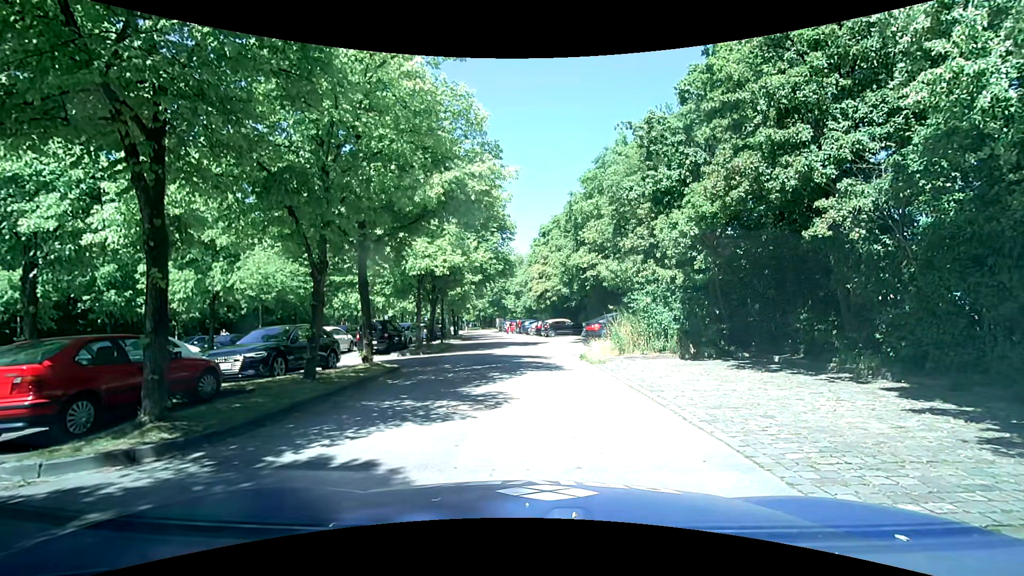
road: residential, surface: asphalt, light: Day
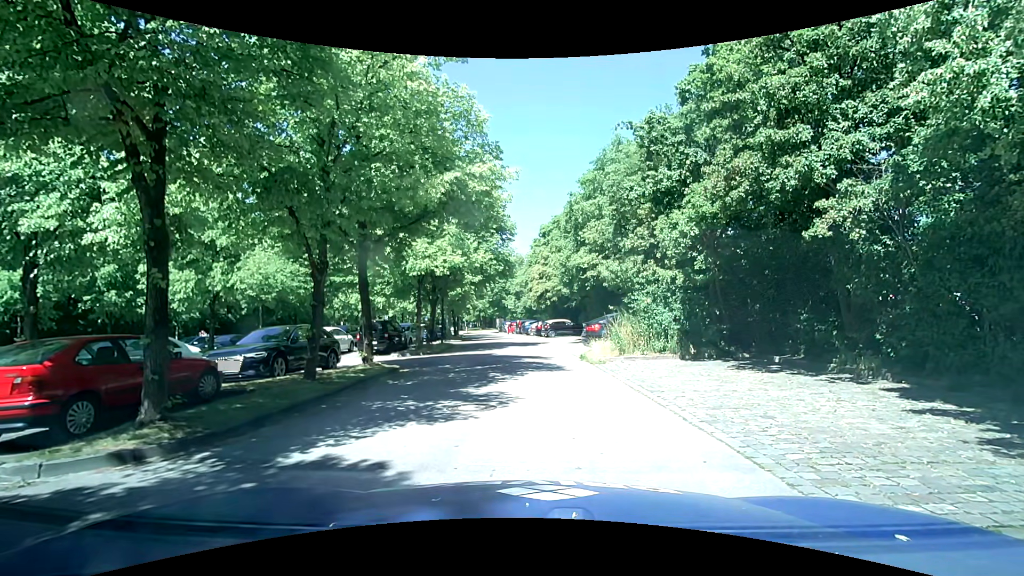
(0.0, 0.0) m; 0°
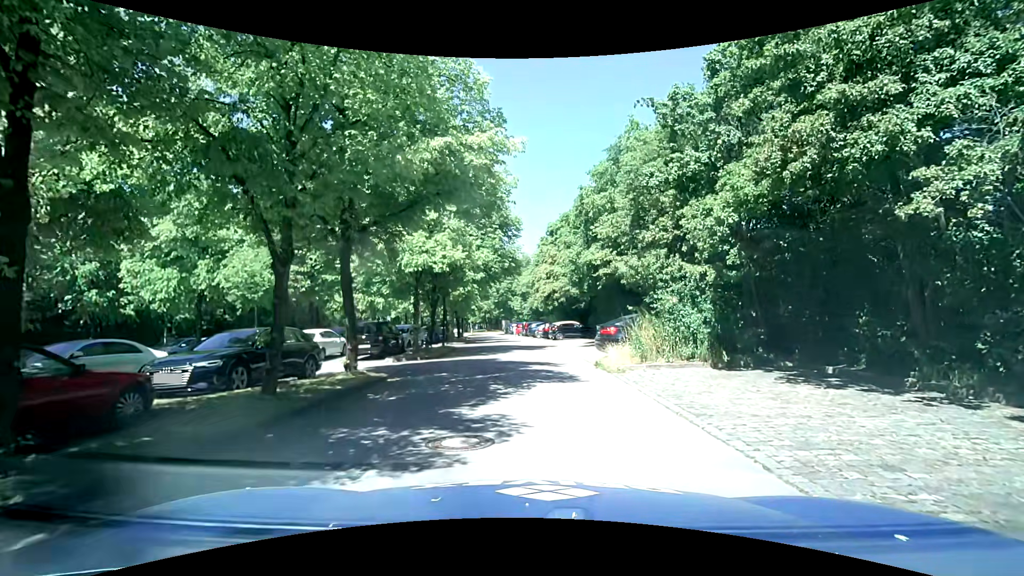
(0.0, +2.2) m; -3°
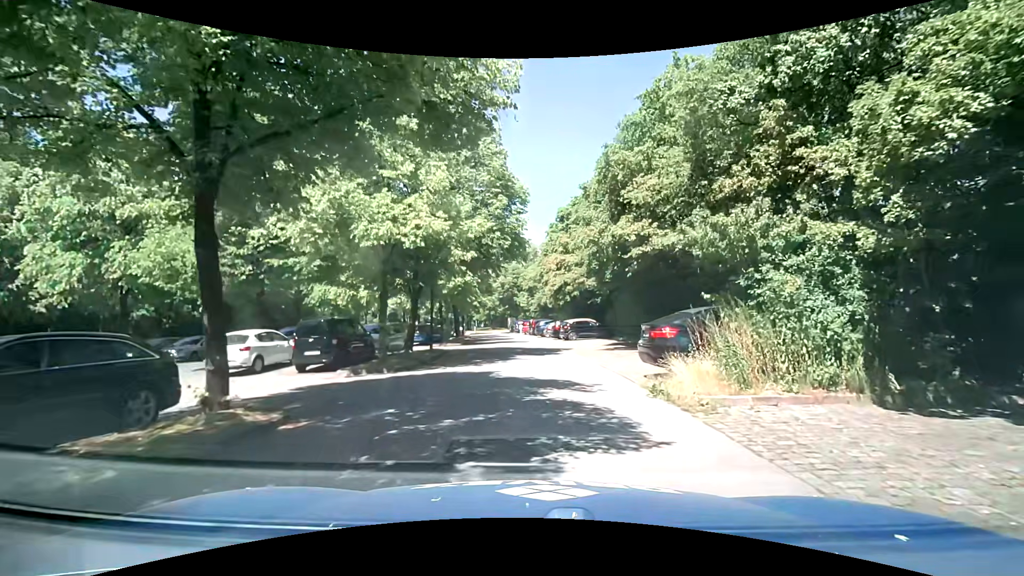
(+0.2, +6.4) m; +2°
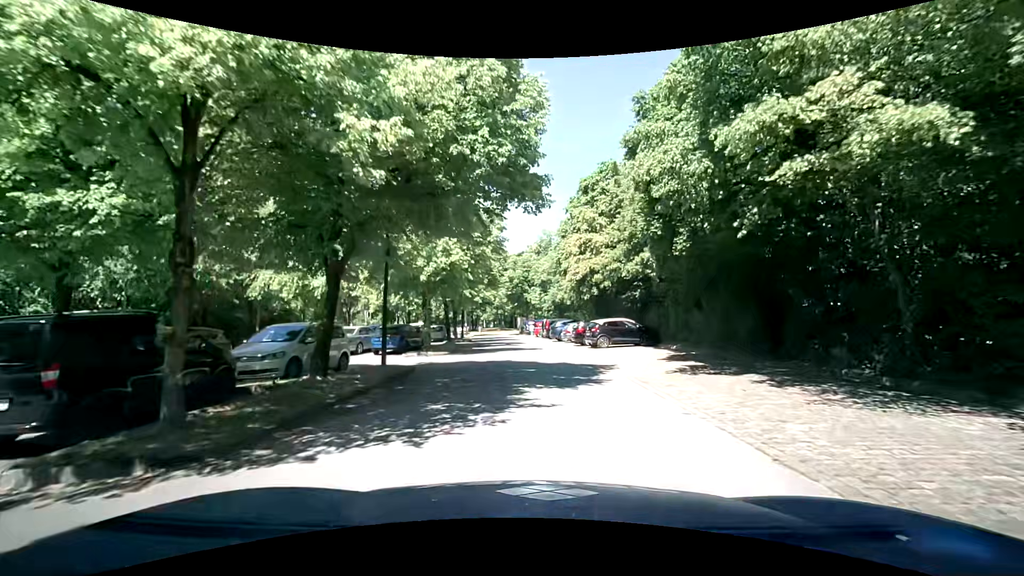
(-0.1, +10.4) m; -2°
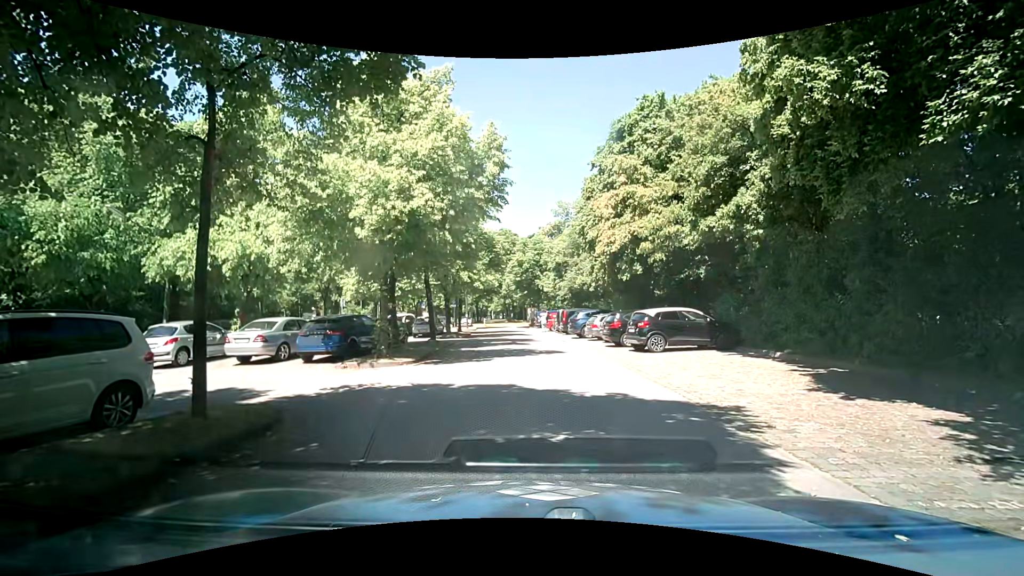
(0.0, +8.4) m; -2°
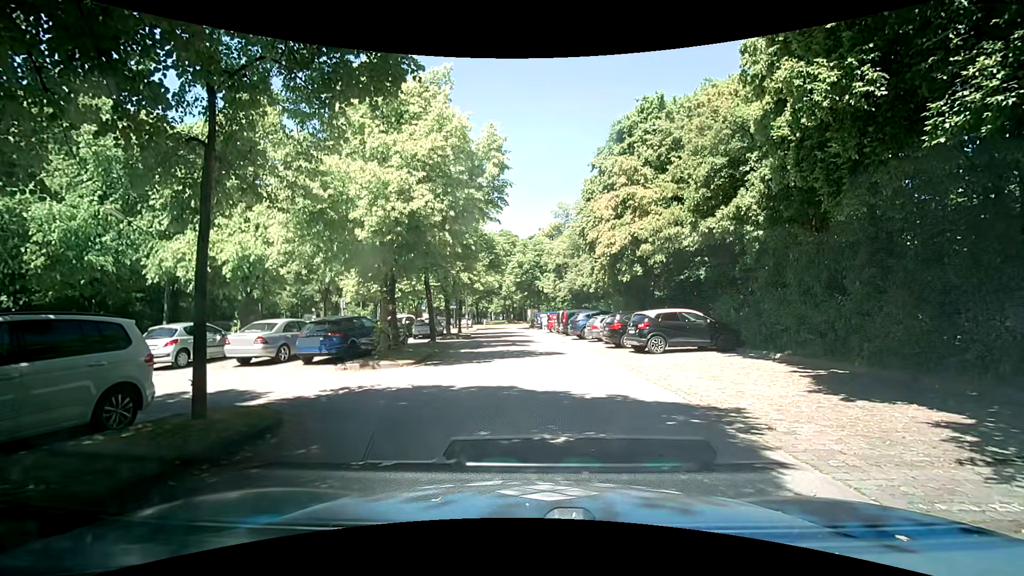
(0.0, 0.0) m; 0°
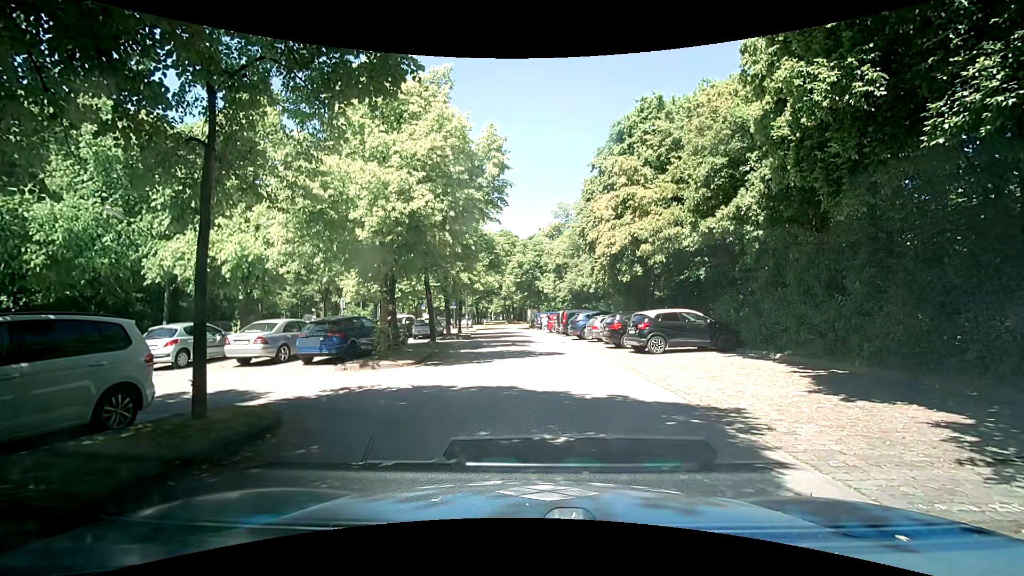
(0.0, 0.0) m; 0°
